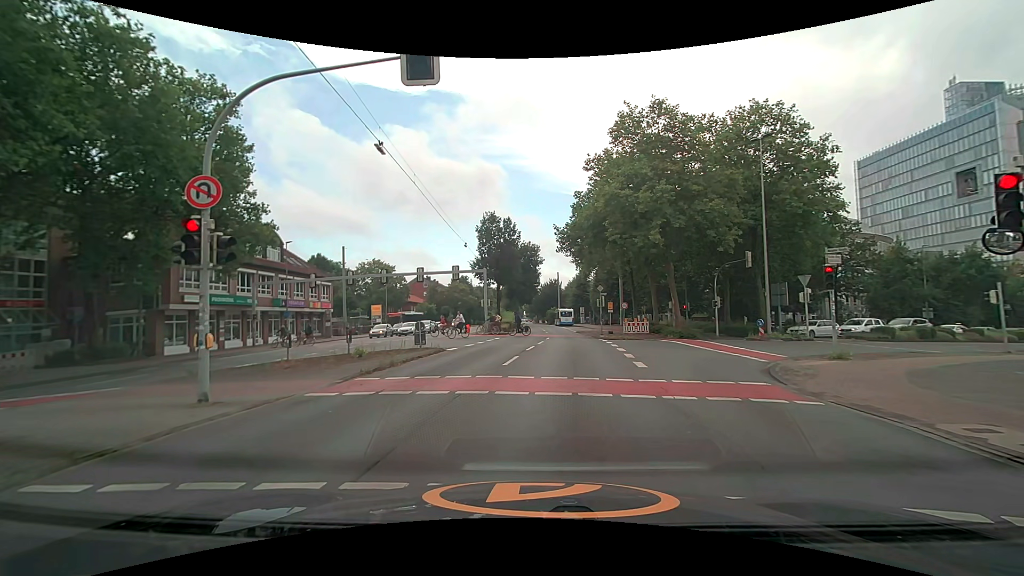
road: secondary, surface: asphalt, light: Day
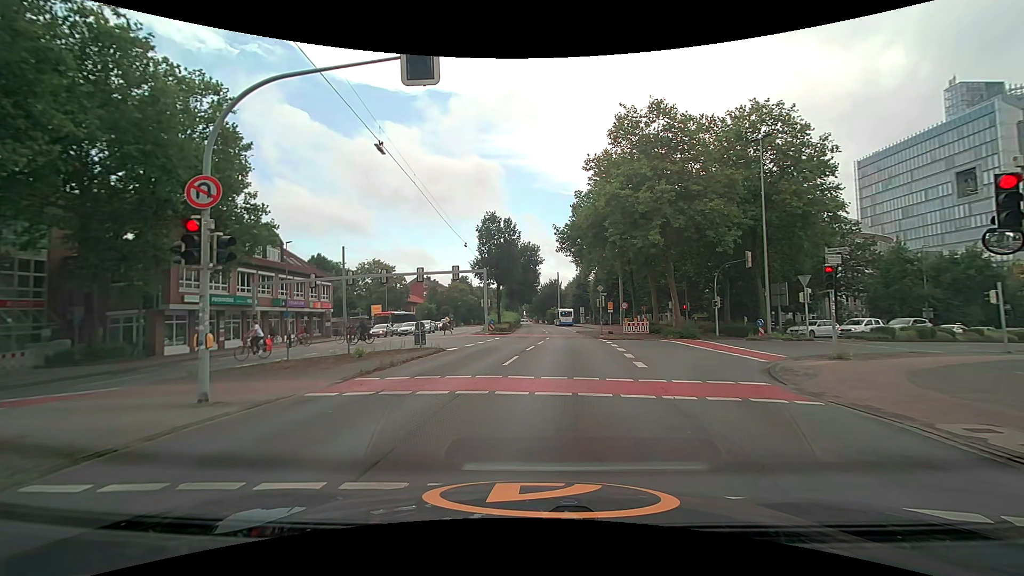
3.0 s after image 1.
(0.0, 0.0) m; 0°
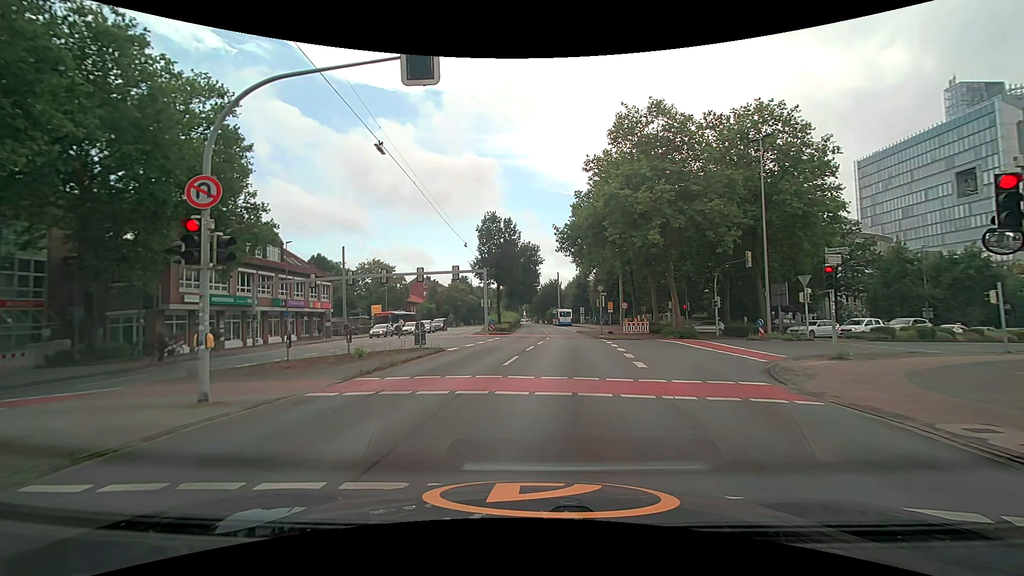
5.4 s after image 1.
(0.0, 0.0) m; 0°
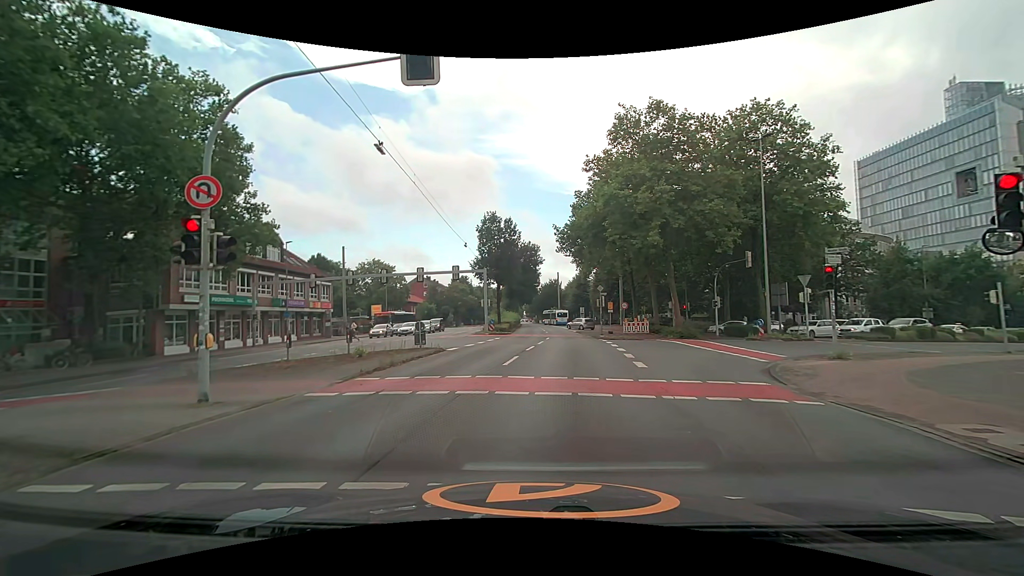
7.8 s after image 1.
(0.0, 0.0) m; 0°
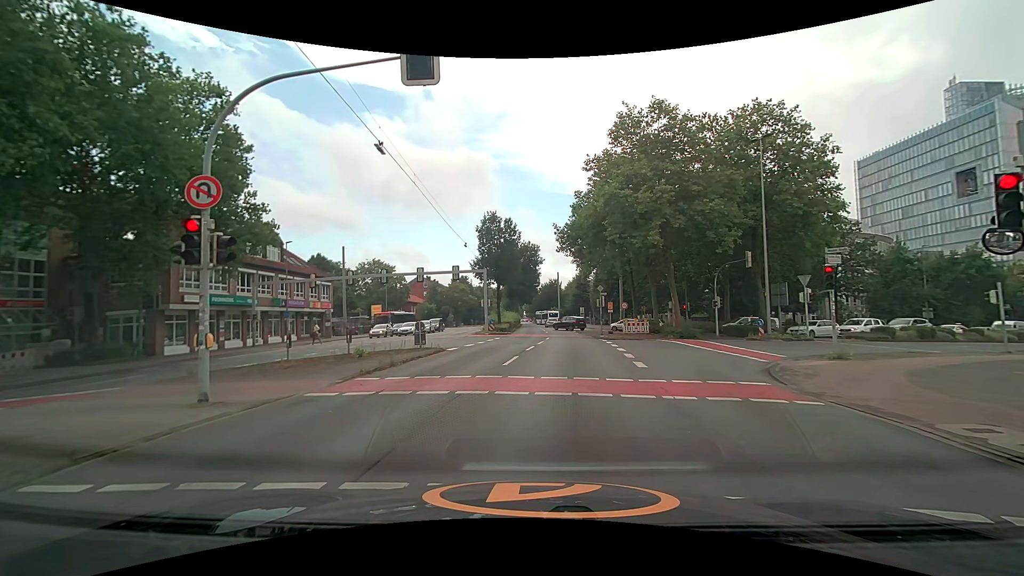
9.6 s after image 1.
(0.0, 0.0) m; 0°
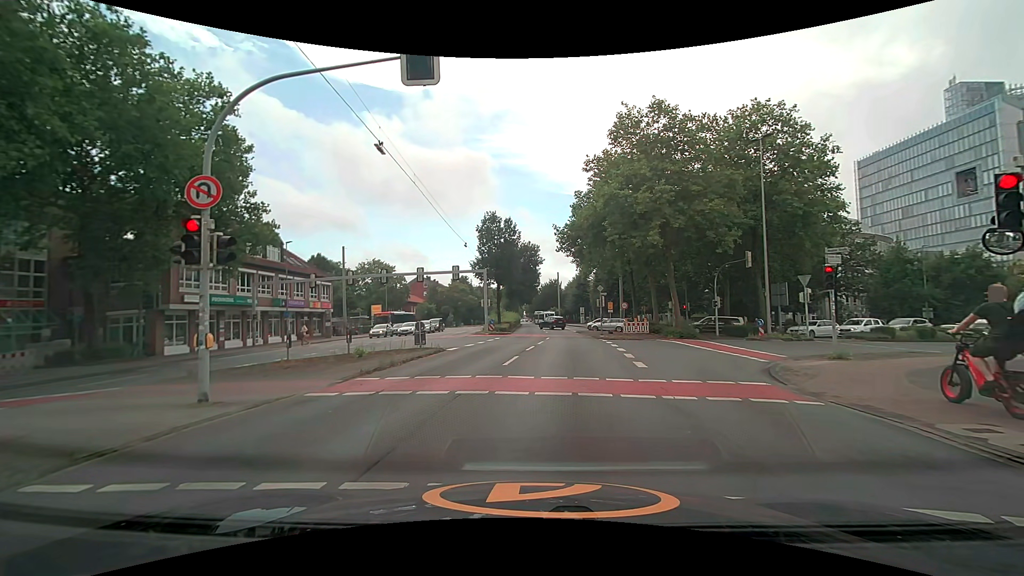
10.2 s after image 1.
(0.0, 0.0) m; 0°
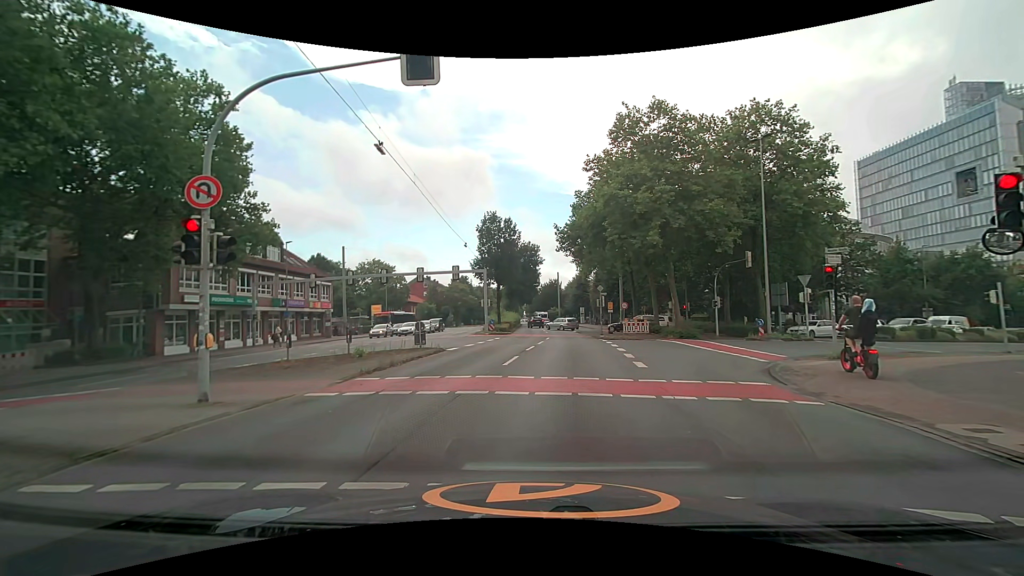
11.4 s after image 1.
(0.0, 0.0) m; 0°
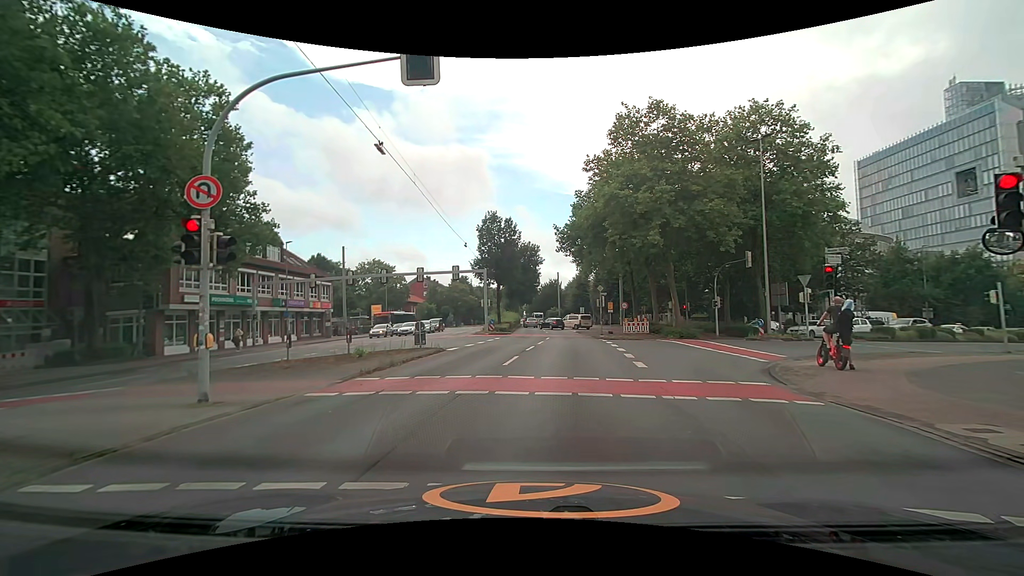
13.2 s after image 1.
(0.0, 0.0) m; 0°
(0, +10) (+2, +20) (+3, +30) (+4, +40) (+4, +50) (+4, +60) (+5, +70) (+5, +80) (+5, +90) (+5, +100) m
